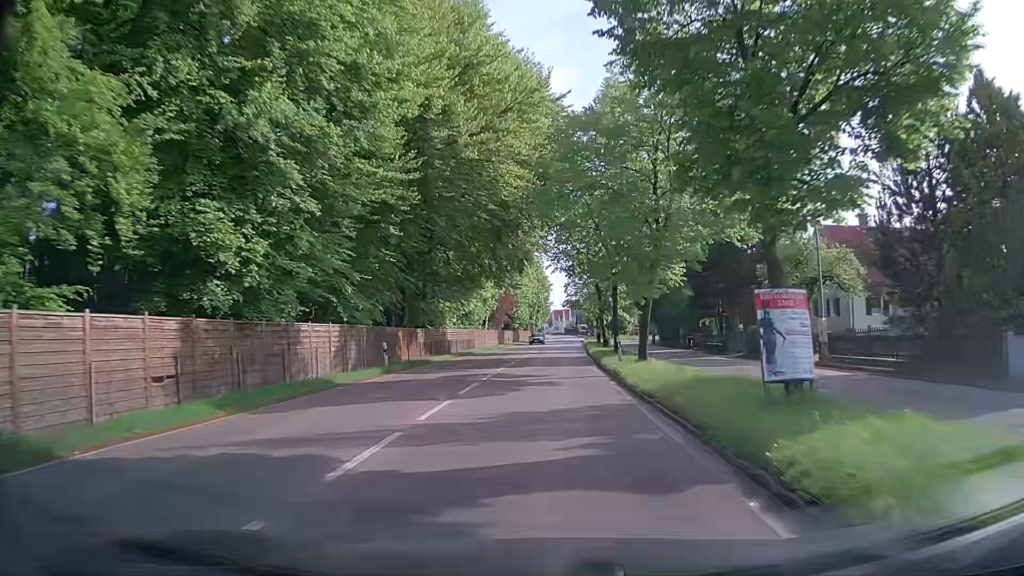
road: secondary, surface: asphalt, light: Day
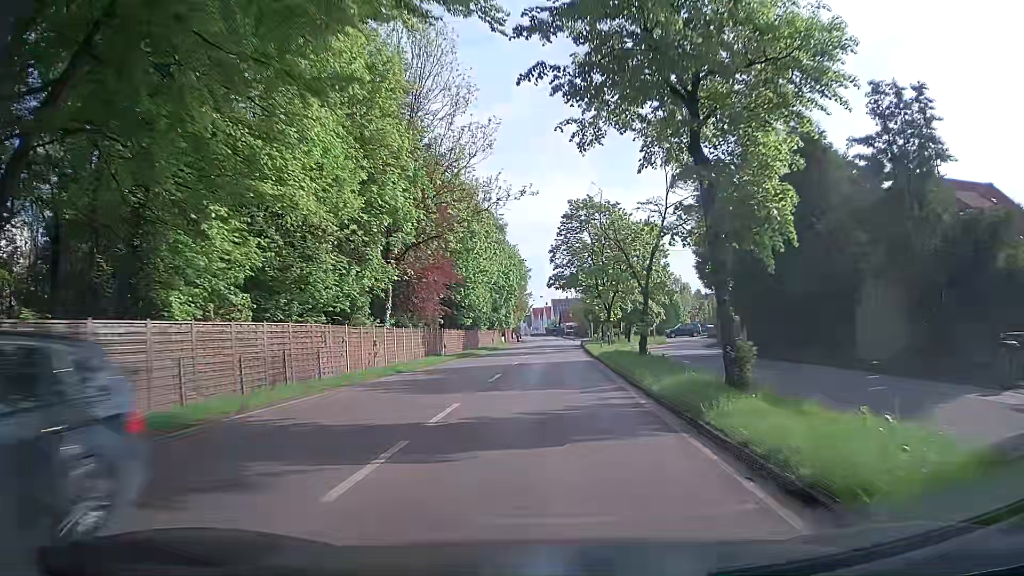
(+0.5, +36.8) m; +1°
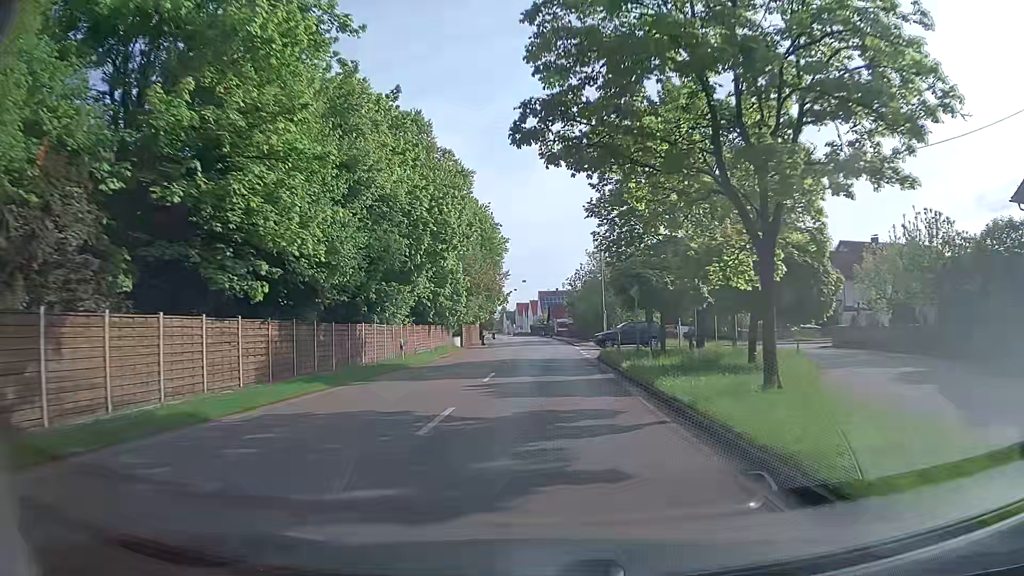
(+1.2, +37.1) m; +2°
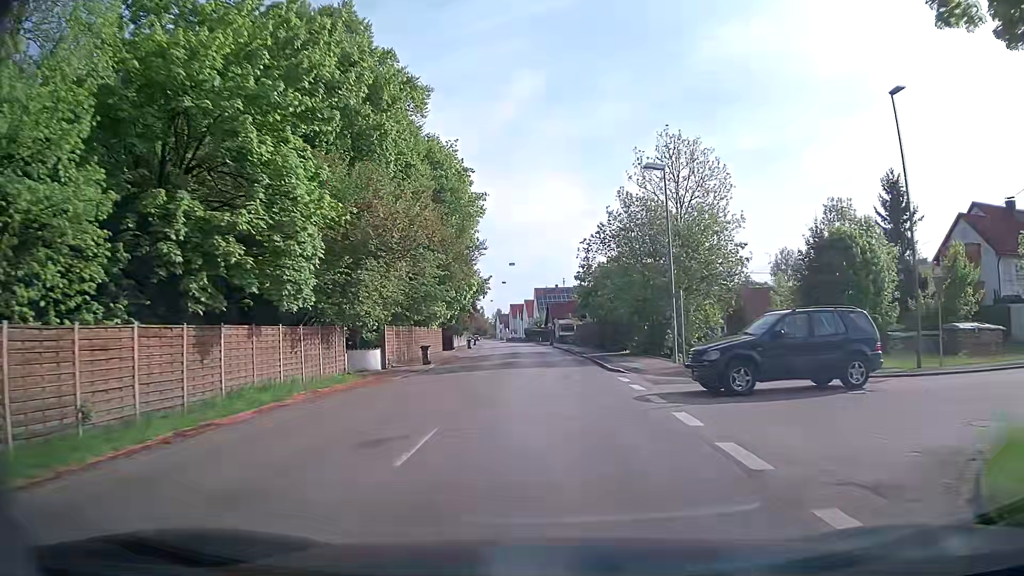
(0.0, +29.3) m; -1°
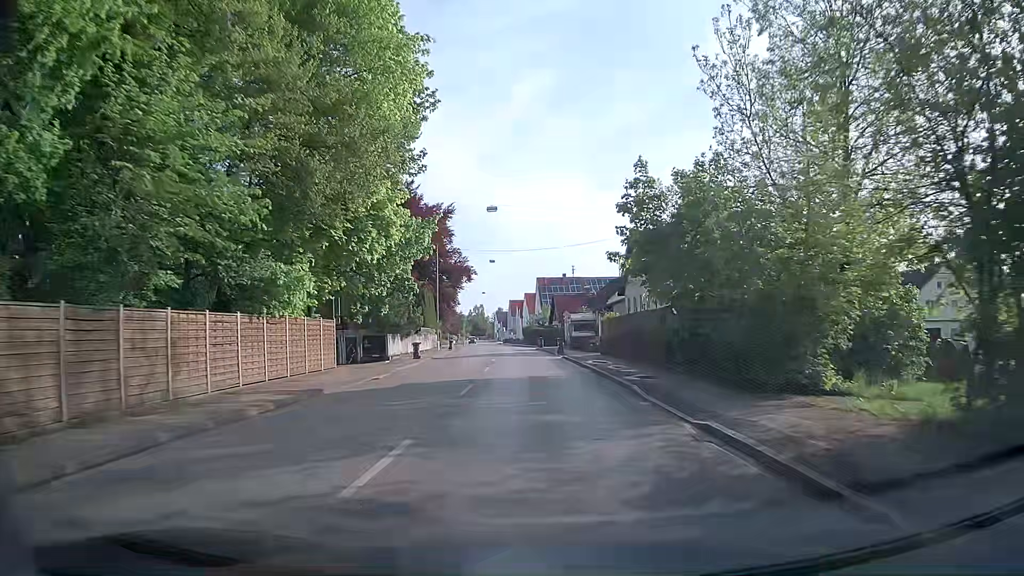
(+0.4, +28.8) m; 0°
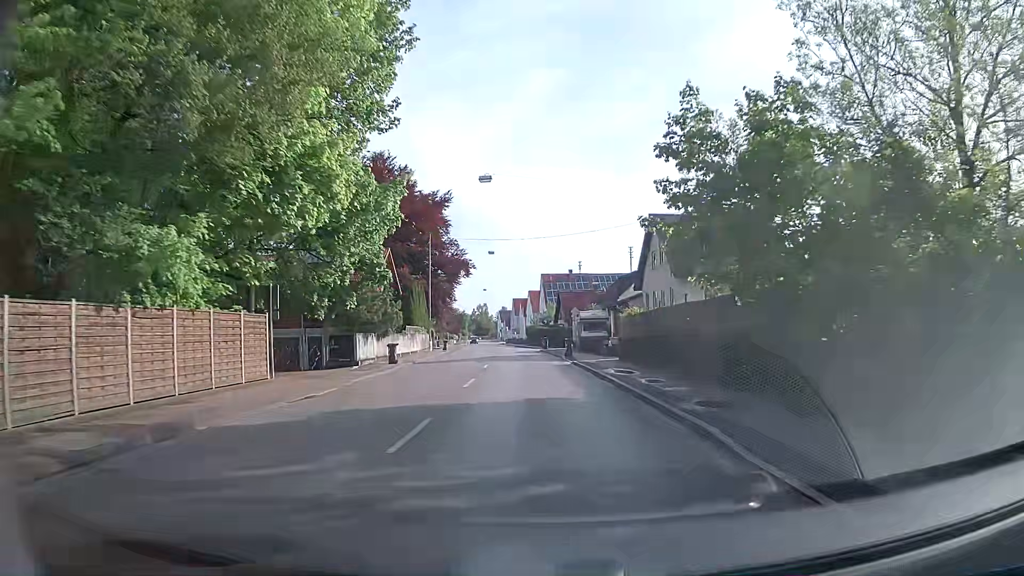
(0.0, +7.1) m; +1°
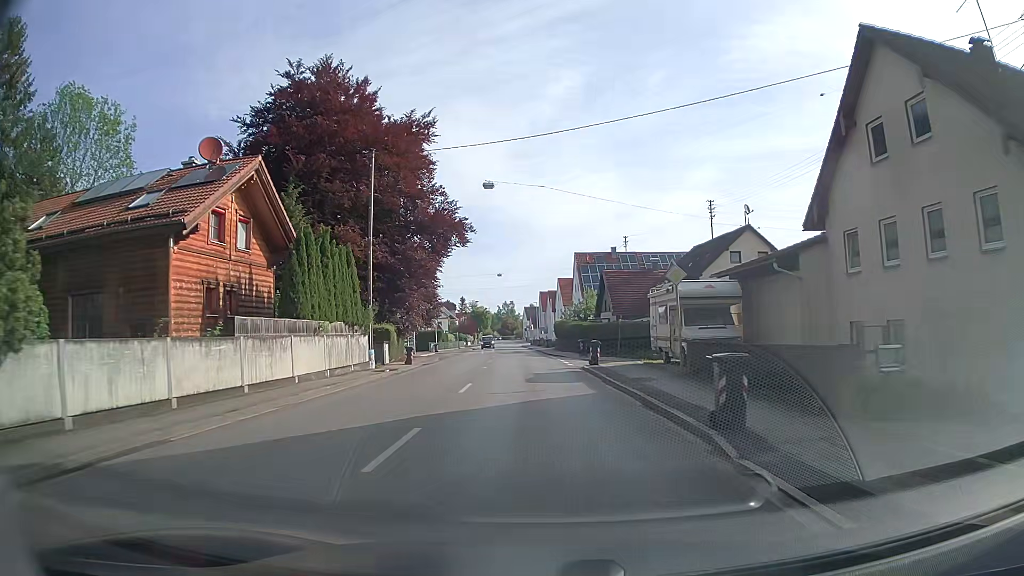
(-0.7, +28.3) m; -3°
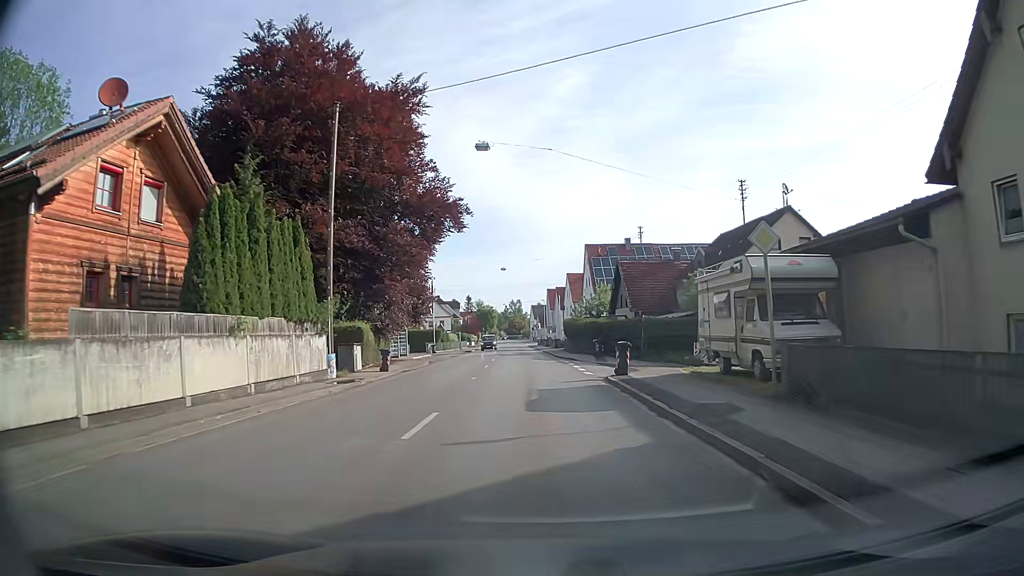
(0.0, +7.1) m; -1°
(0, +10) (0, +20) (-1, +30) (-1, +40) (-1, +50) (-2, +60) (-2, +70) (-3, +80) (-3, +90) (-4, +100) m
